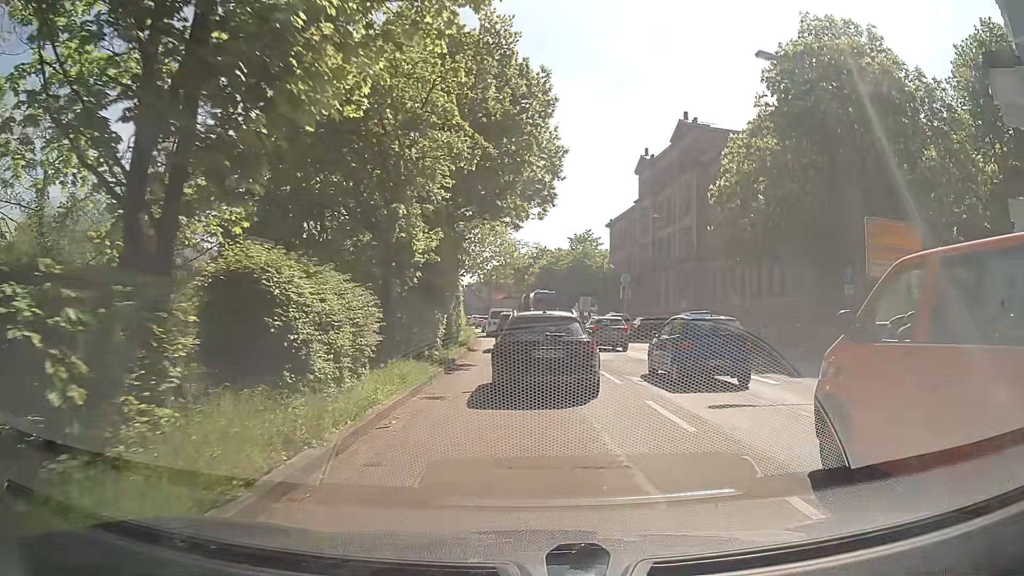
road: primary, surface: asphalt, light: Day
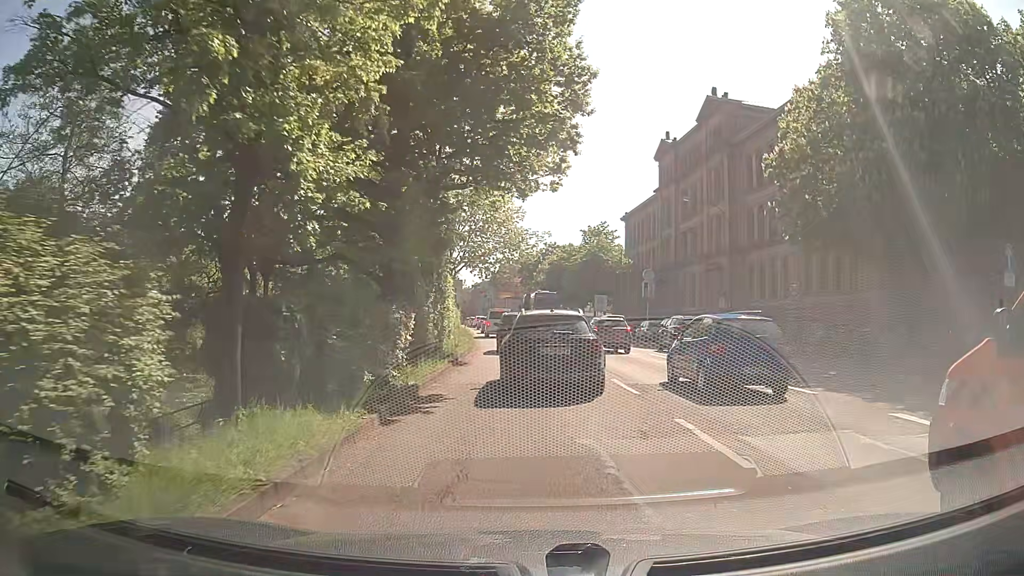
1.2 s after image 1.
(0.0, +8.0) m; -1°
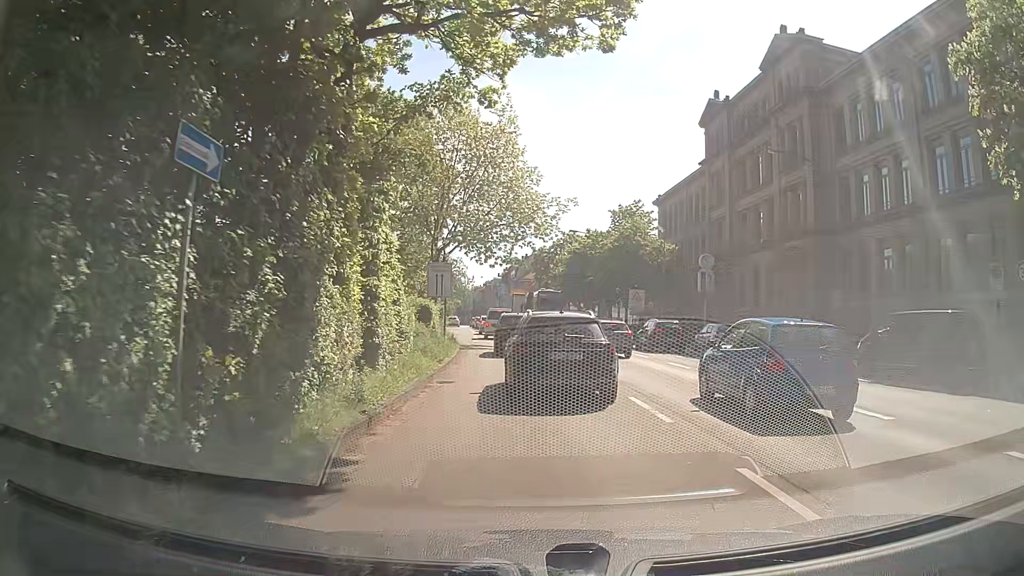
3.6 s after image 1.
(0.0, +14.6) m; -1°
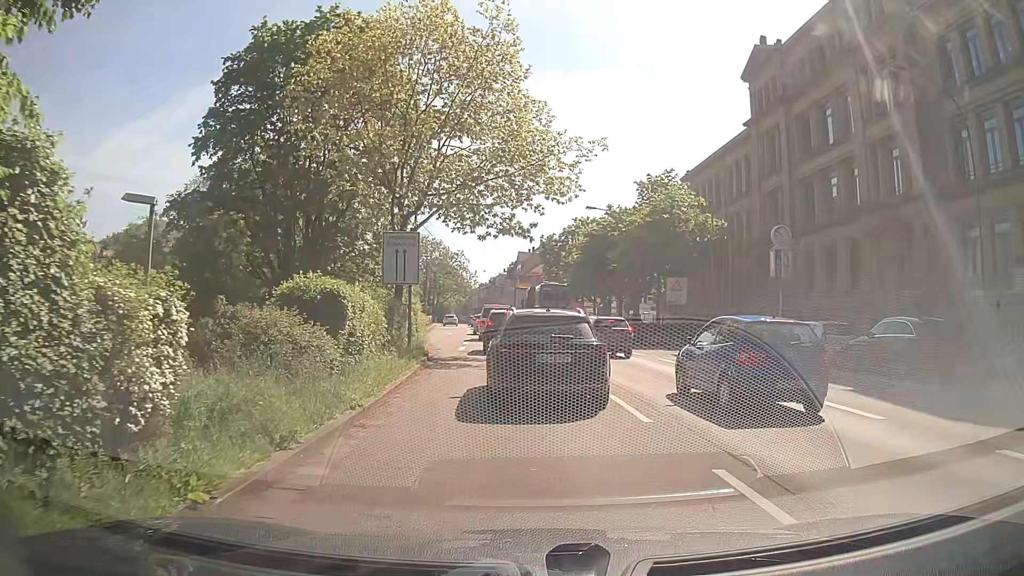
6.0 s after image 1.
(+0.1, +11.8) m; 0°
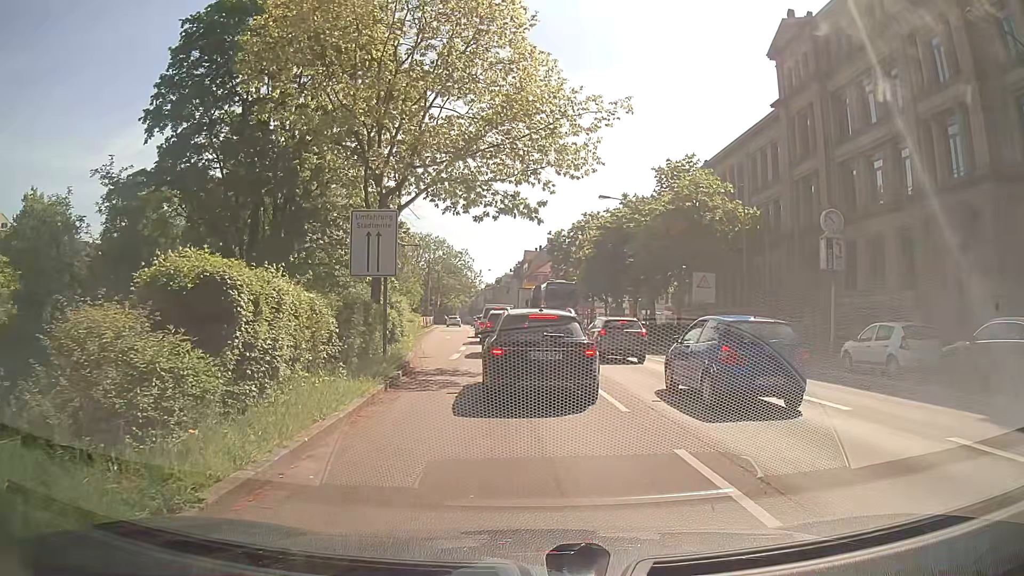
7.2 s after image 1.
(-0.1, +4.8) m; -1°
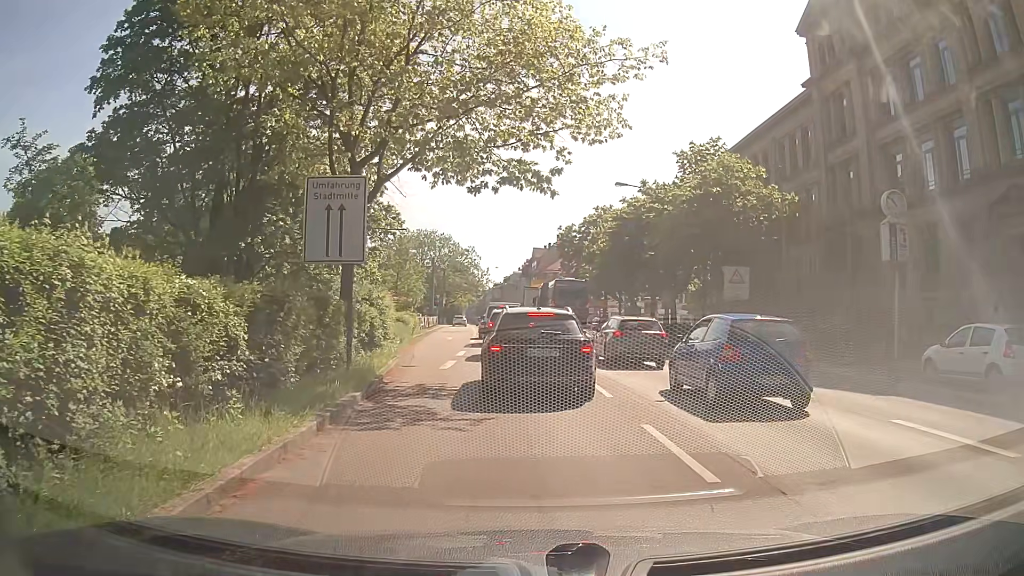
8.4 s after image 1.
(0.0, +4.3) m; -1°
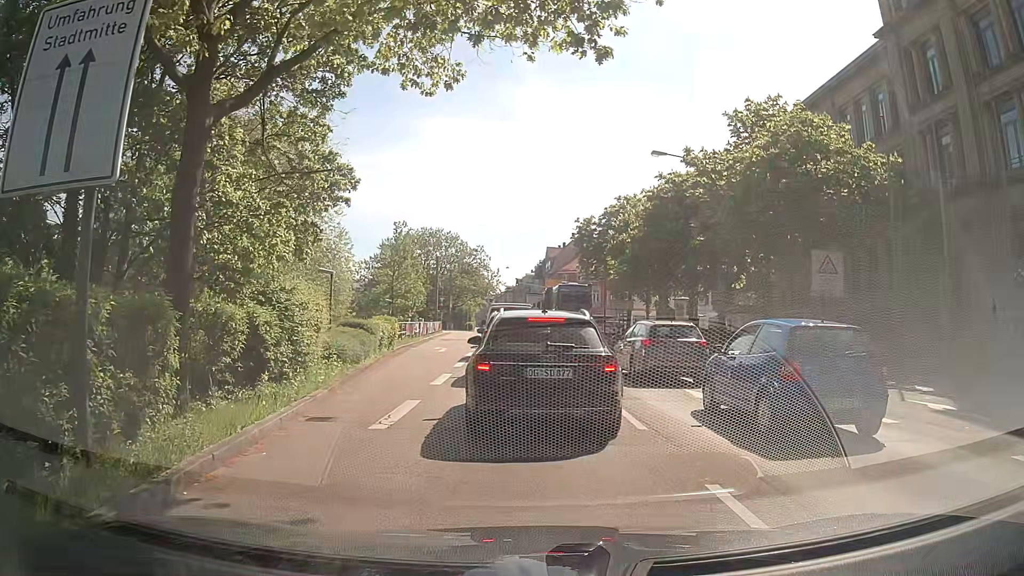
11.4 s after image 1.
(-0.1, +8.8) m; +1°
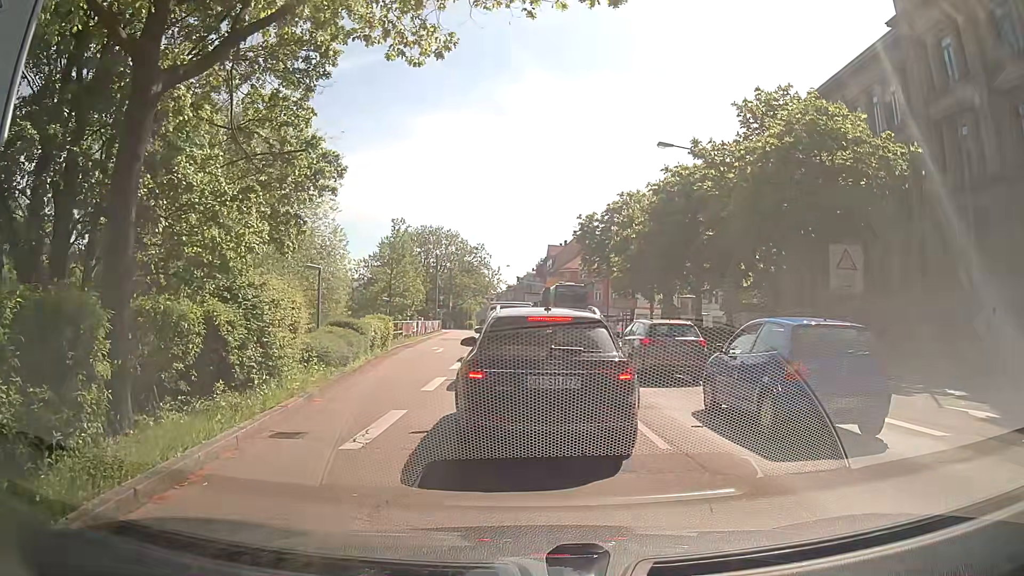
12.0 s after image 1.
(0.0, +1.3) m; -2°
